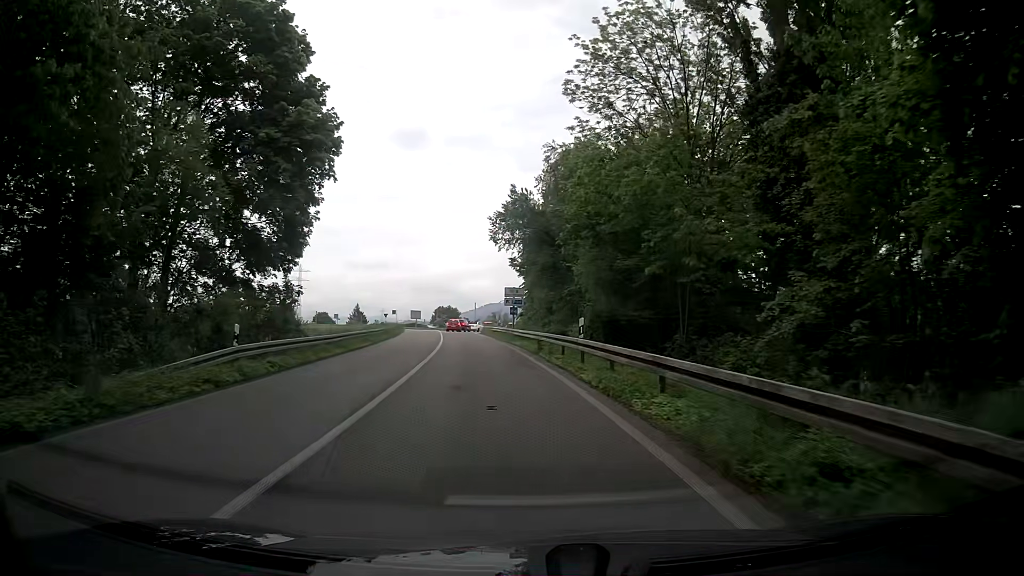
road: trunk_link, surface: asphalt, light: Day
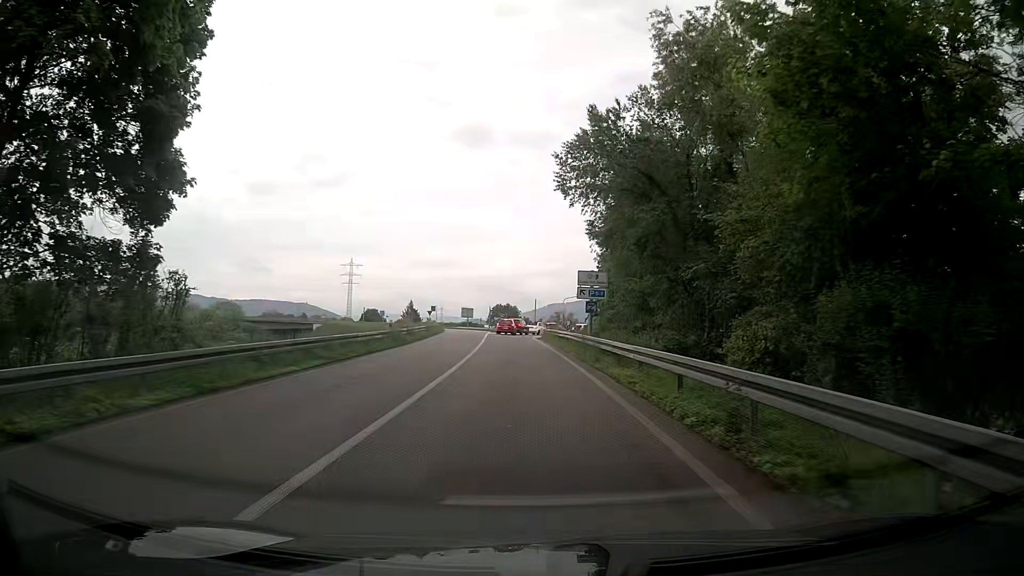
(-0.7, +18.5) m; -4°
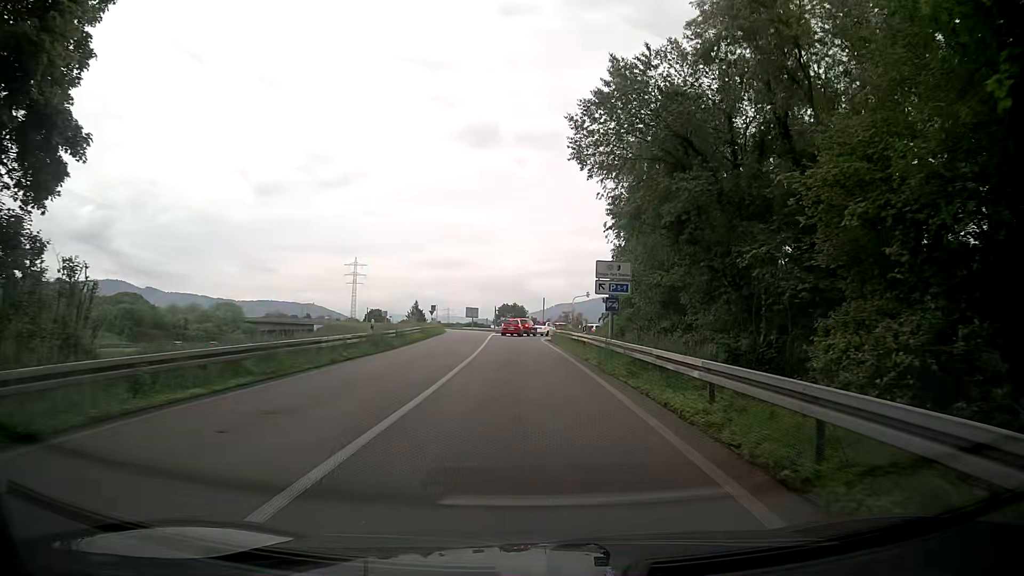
(0.0, +5.6) m; -1°
(0, +10) (0, +20) (-1, +30) (-1, +40) (-1, +50) (-1, +60) (+1, +70) (+5, +79) (+12, +86) (+18, +94) m
